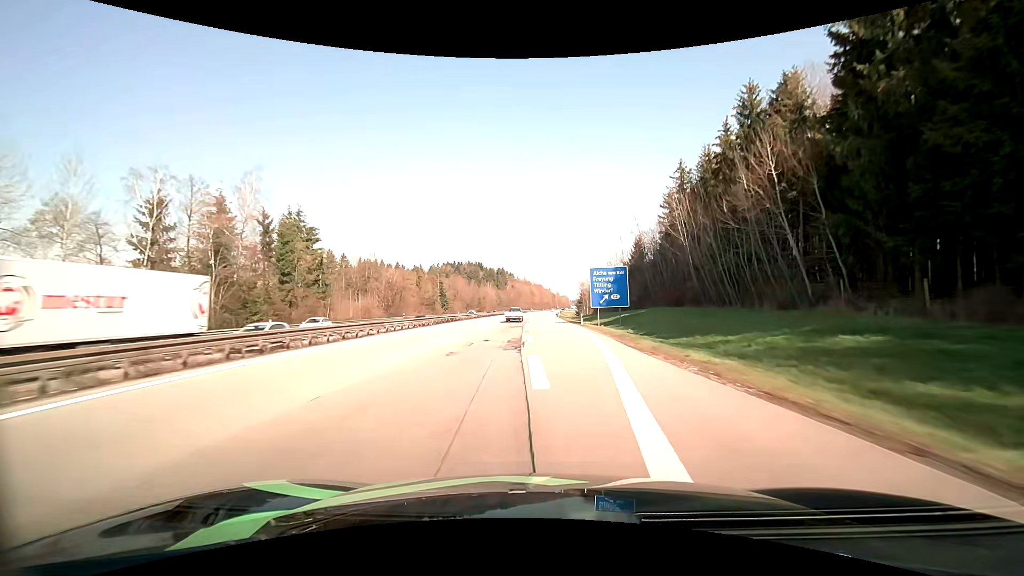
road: motorway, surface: asphalt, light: Day
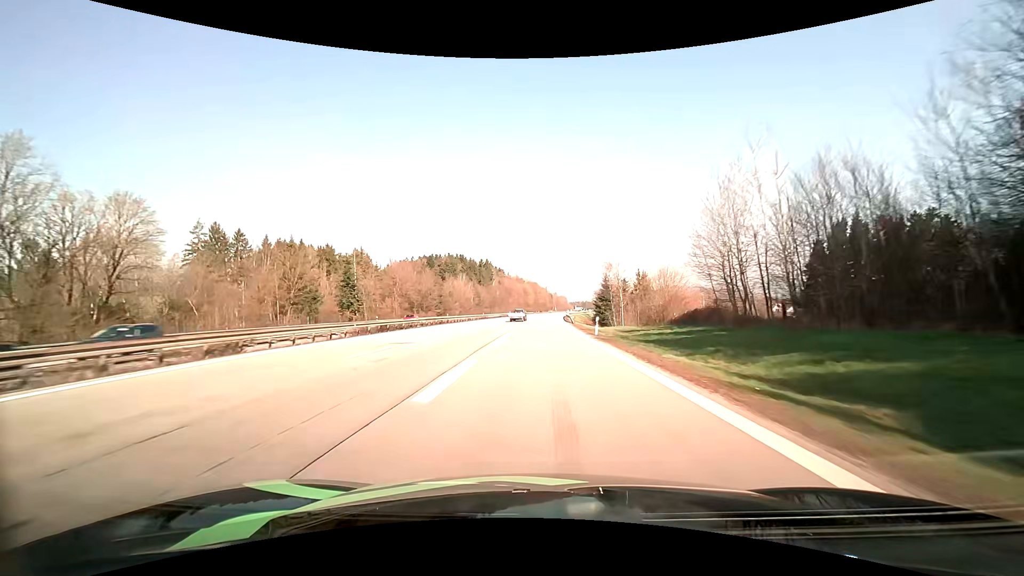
(+0.6, +72.8) m; +1°
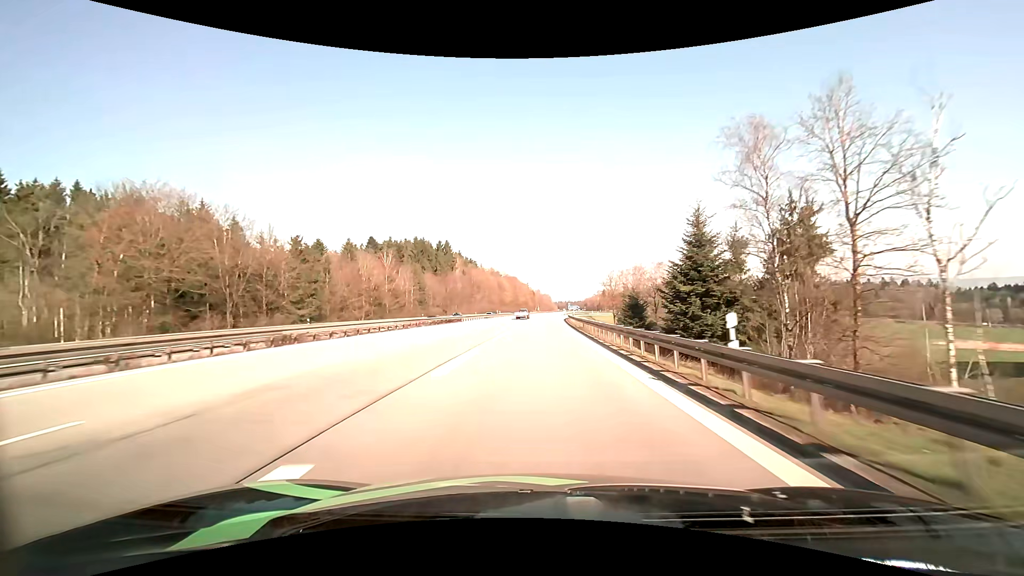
(+1.1, +68.9) m; +2°
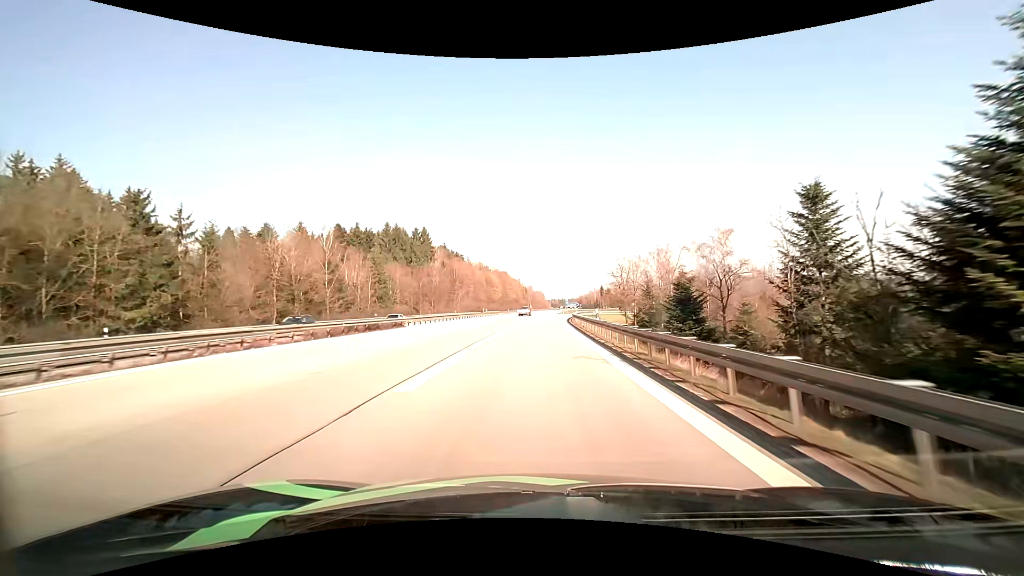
(+0.2, +25.8) m; +1°
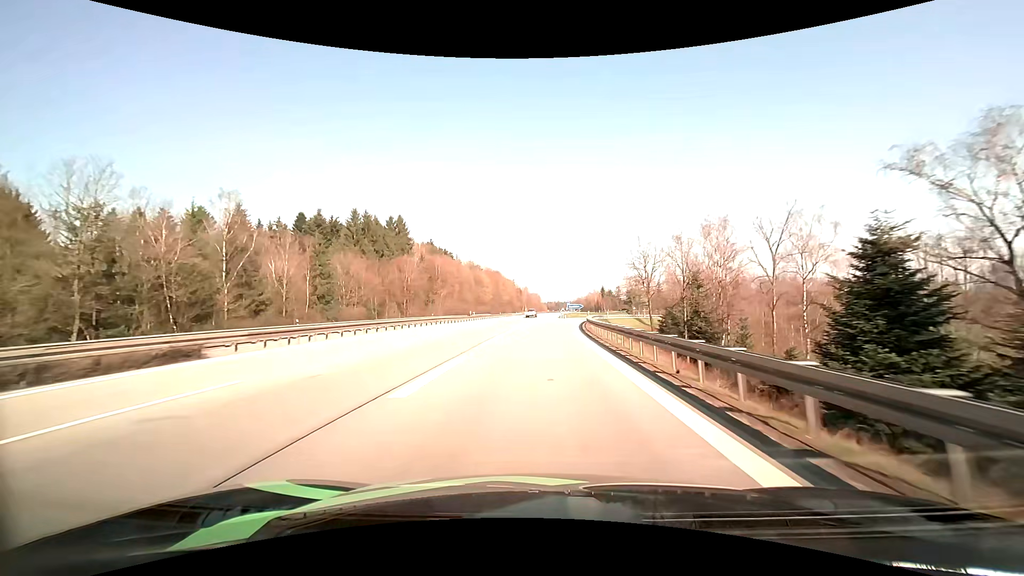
(+0.1, +24.3) m; 0°
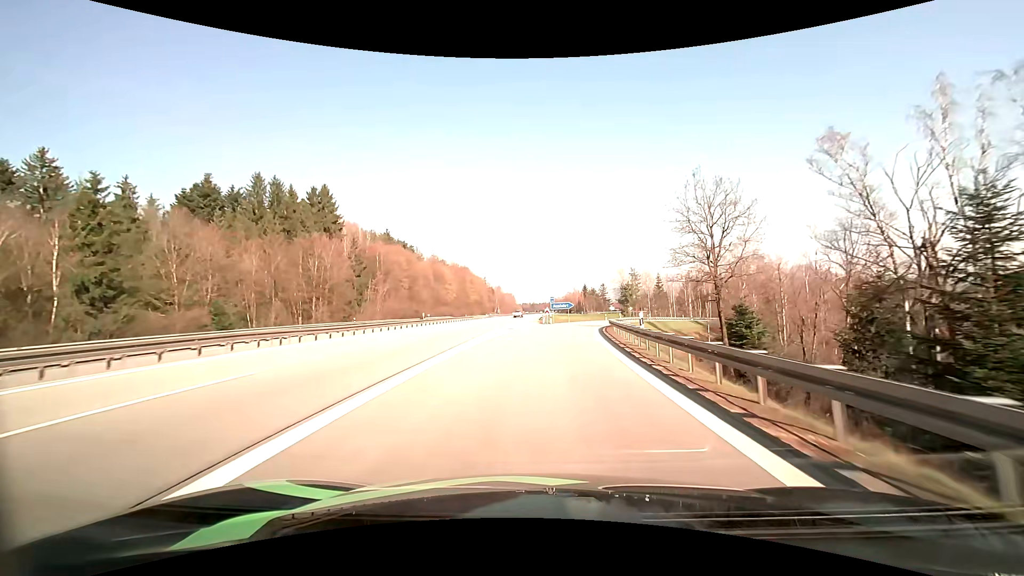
(+0.5, +34.4) m; +3°
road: motorway_link
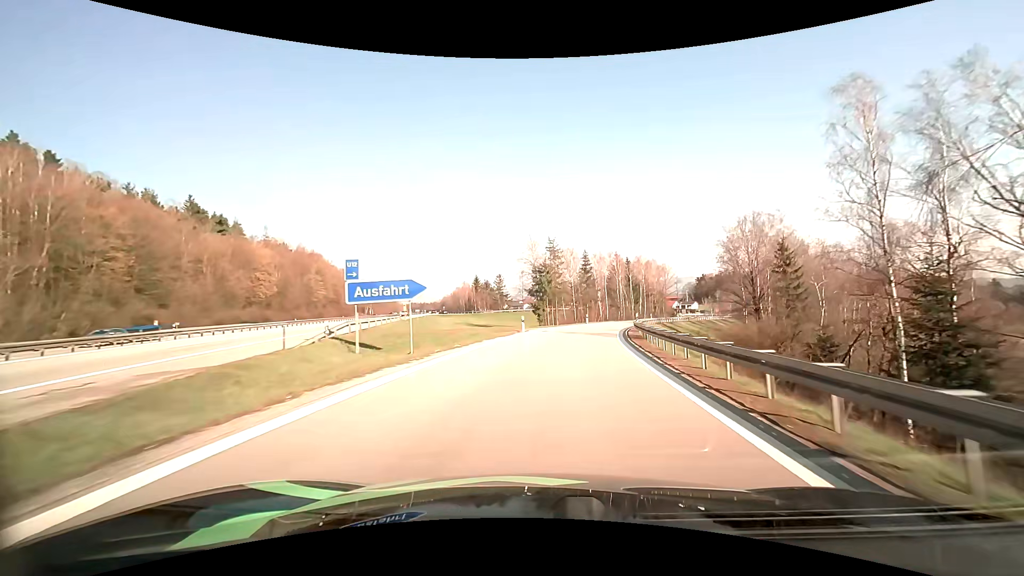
(+4.9, +53.8) m; +12°
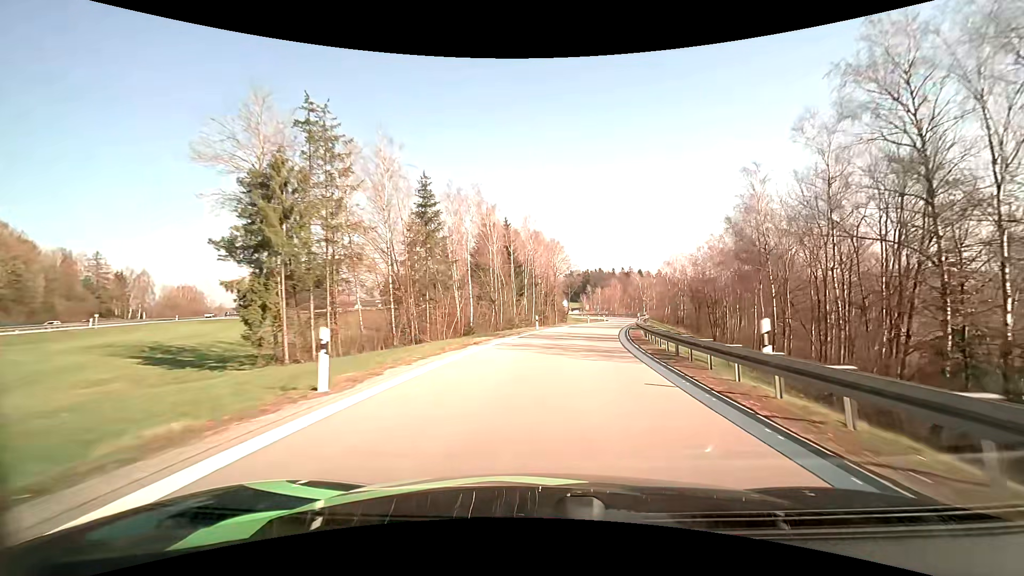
(+7.1, +52.3) m; +15°
(0, +10) (+1, +20) (+2, +30) (+4, +40) (+6, +49) (+8, +59) (+11, +69) (+13, +79) (+15, +89) (+17, +98) m
